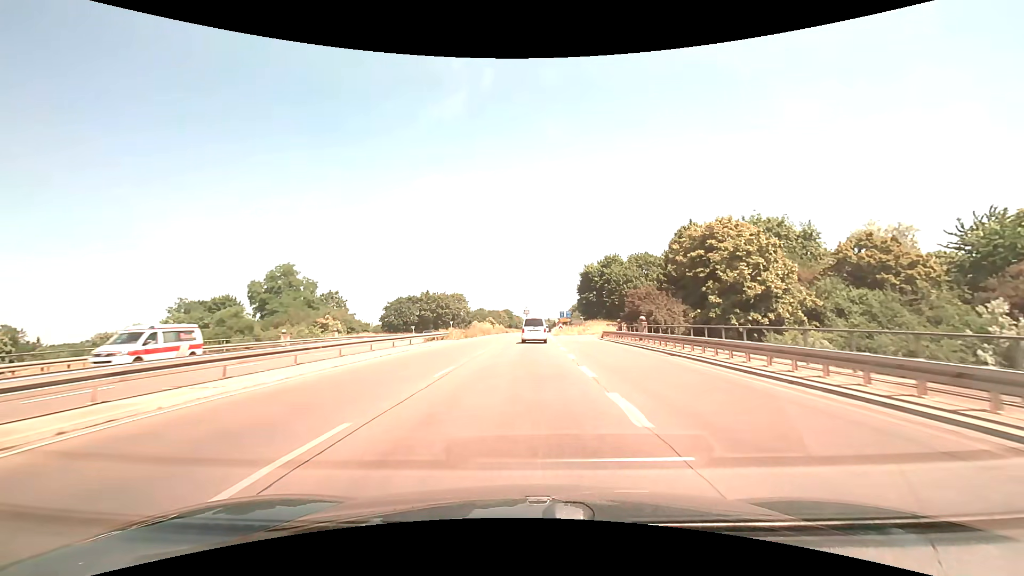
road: trunk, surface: asphalt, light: Day
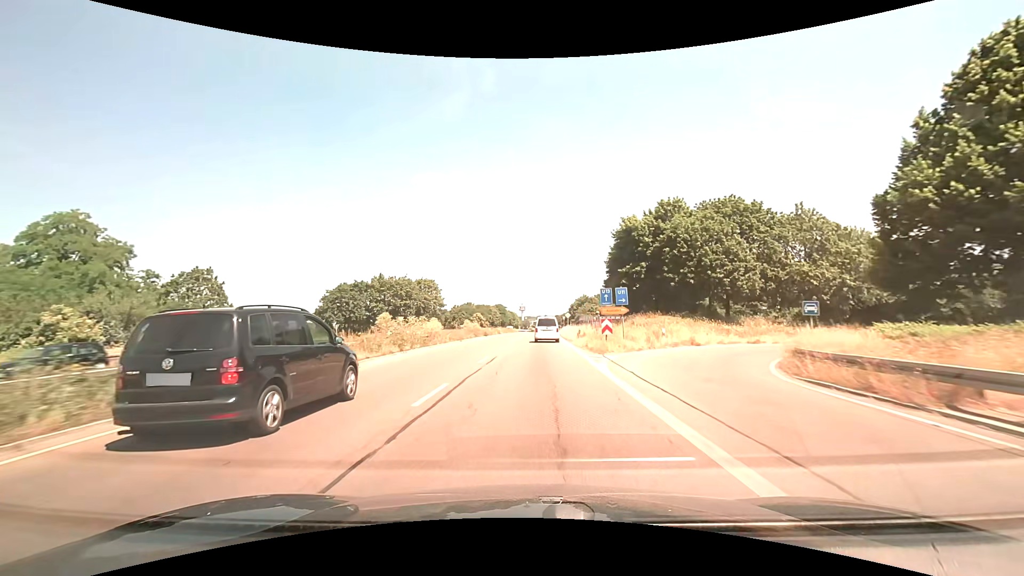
(+0.2, +40.3) m; 0°
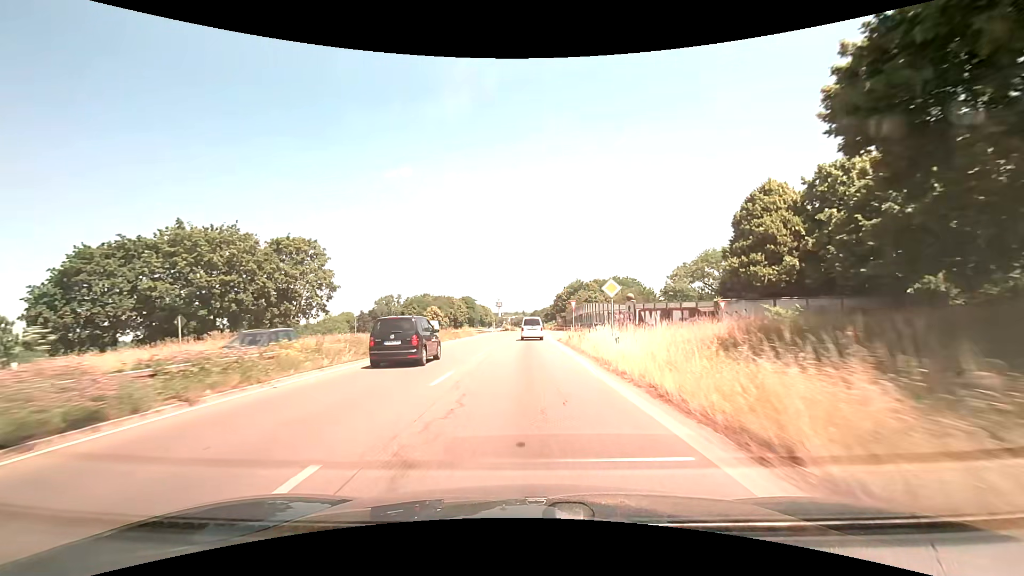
(+1.2, +51.1) m; +3°
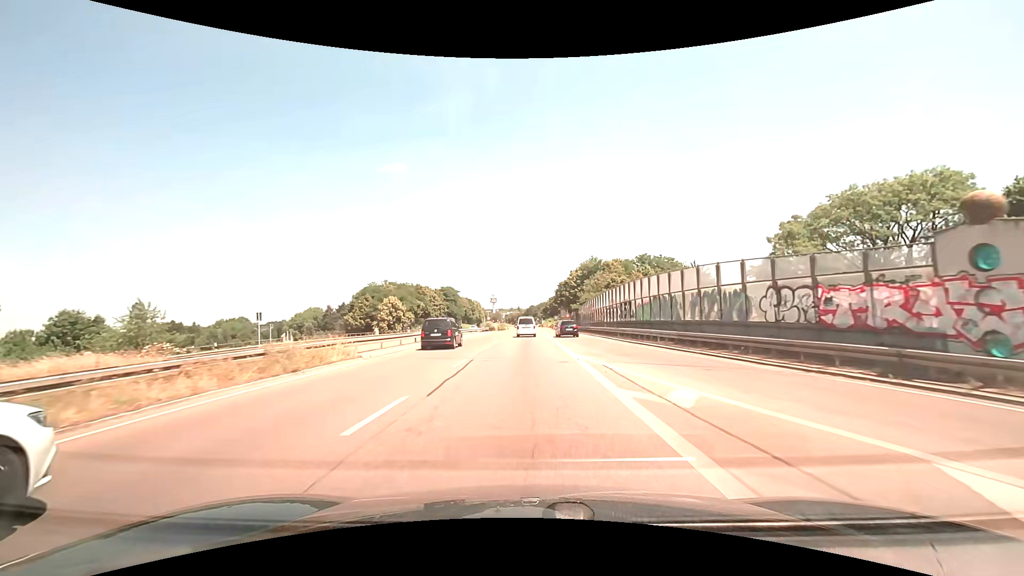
(+0.2, +40.3) m; 0°
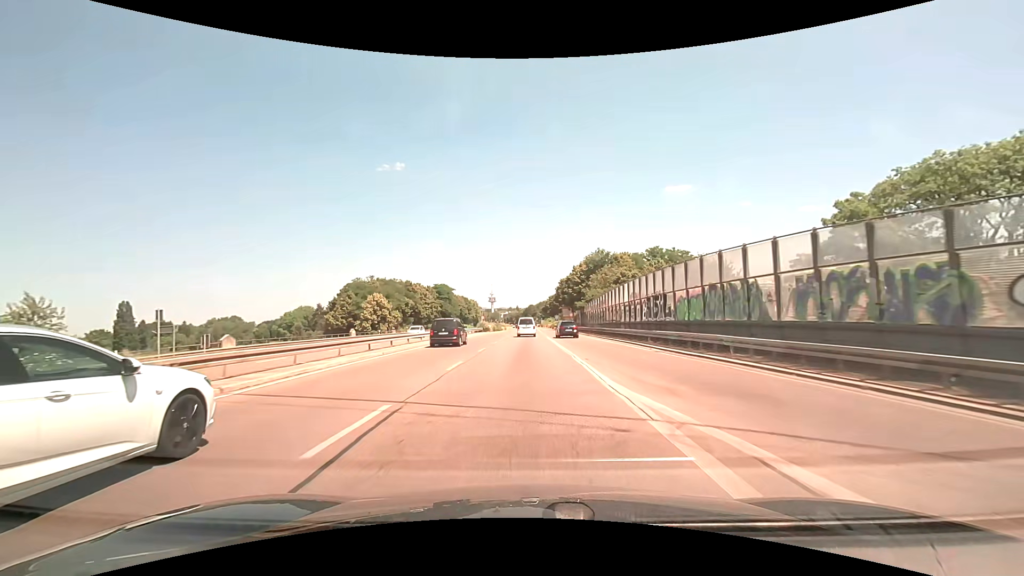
(0.0, +9.9) m; 0°
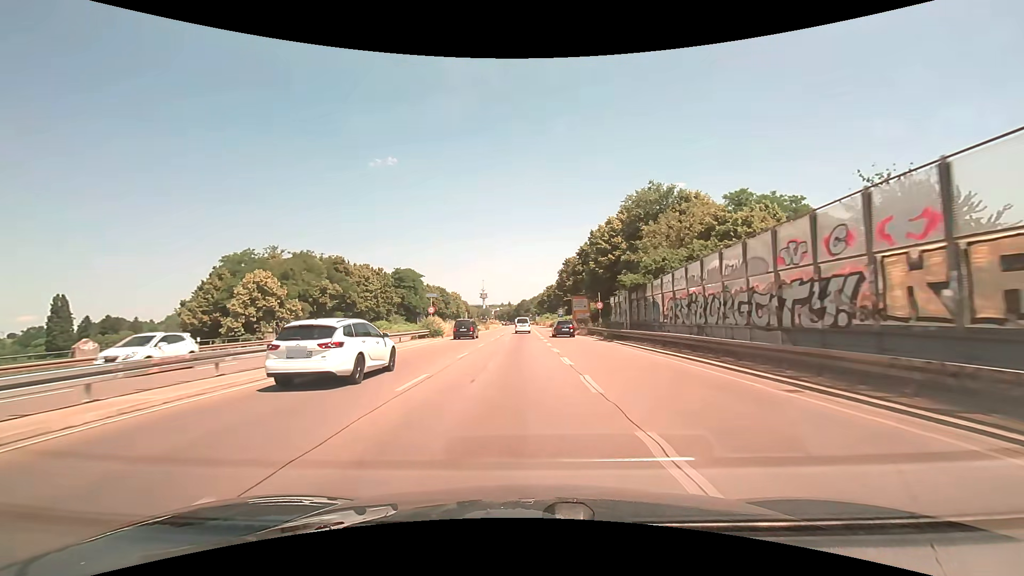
(+0.3, +39.8) m; +1°
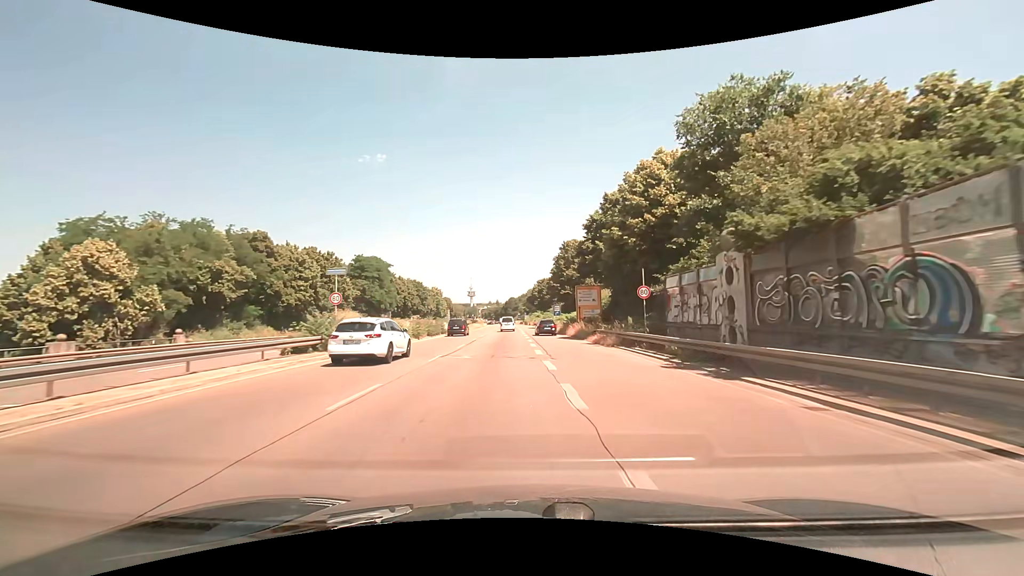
(+0.1, +20.0) m; +1°
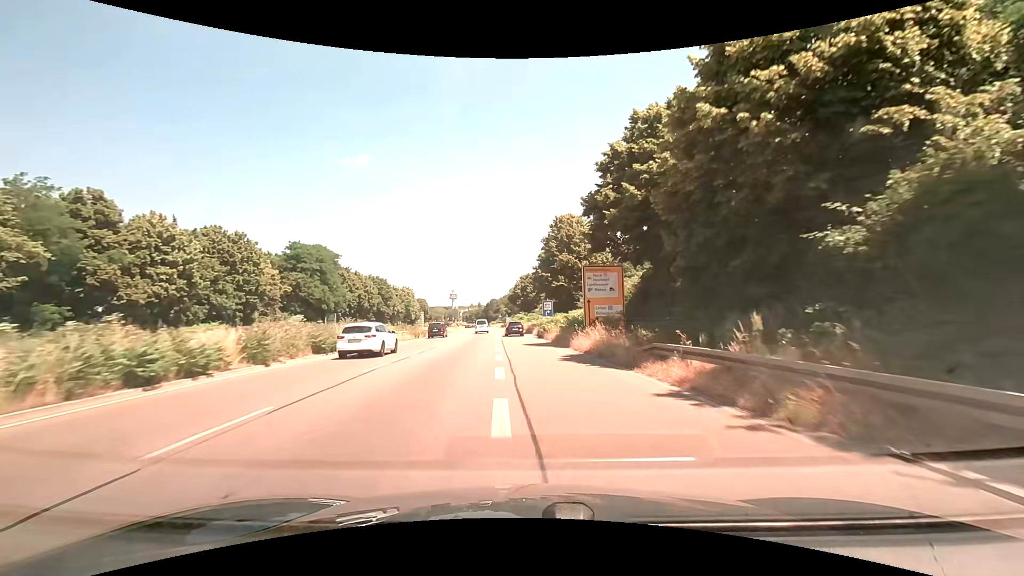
(+0.4, +20.0) m; +2°
